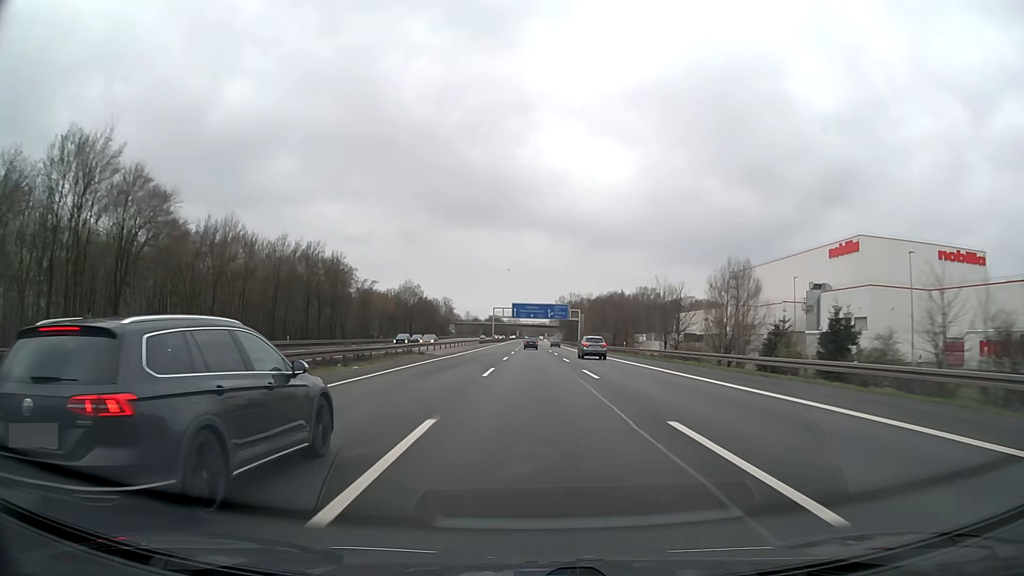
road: motorway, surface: asphalt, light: Day
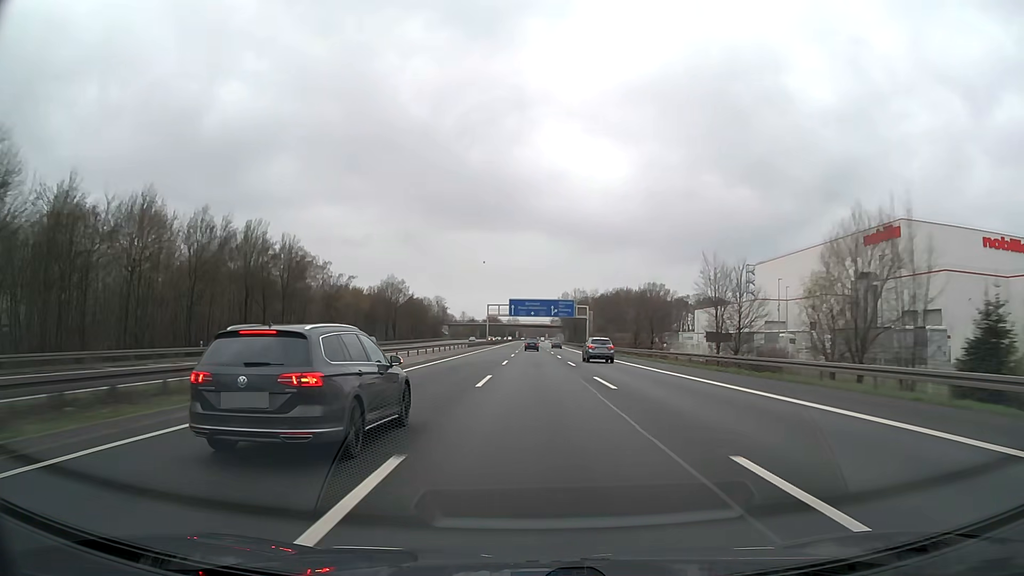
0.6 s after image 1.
(0.0, +21.3) m; 0°
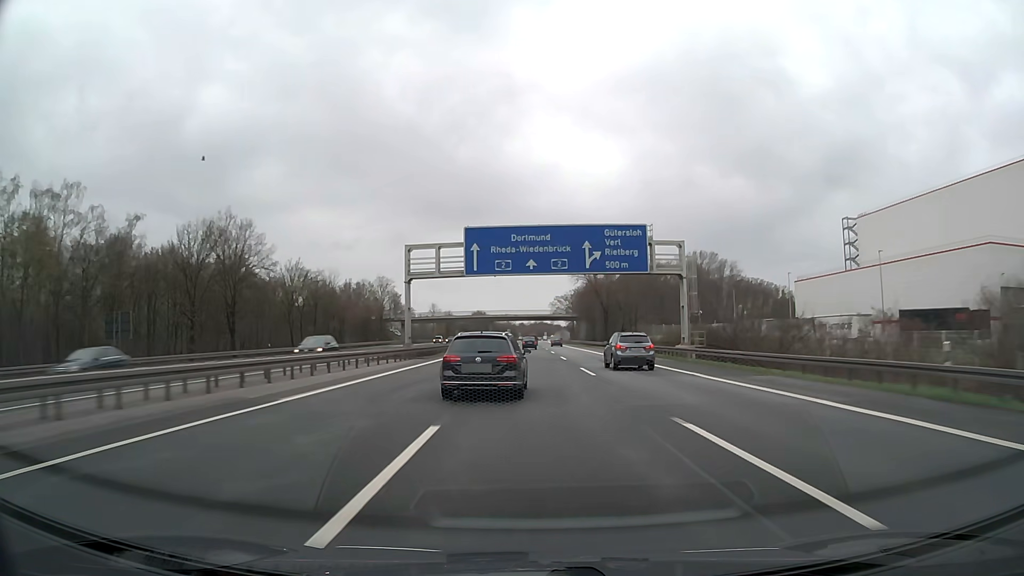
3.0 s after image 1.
(+0.2, +84.1) m; 0°
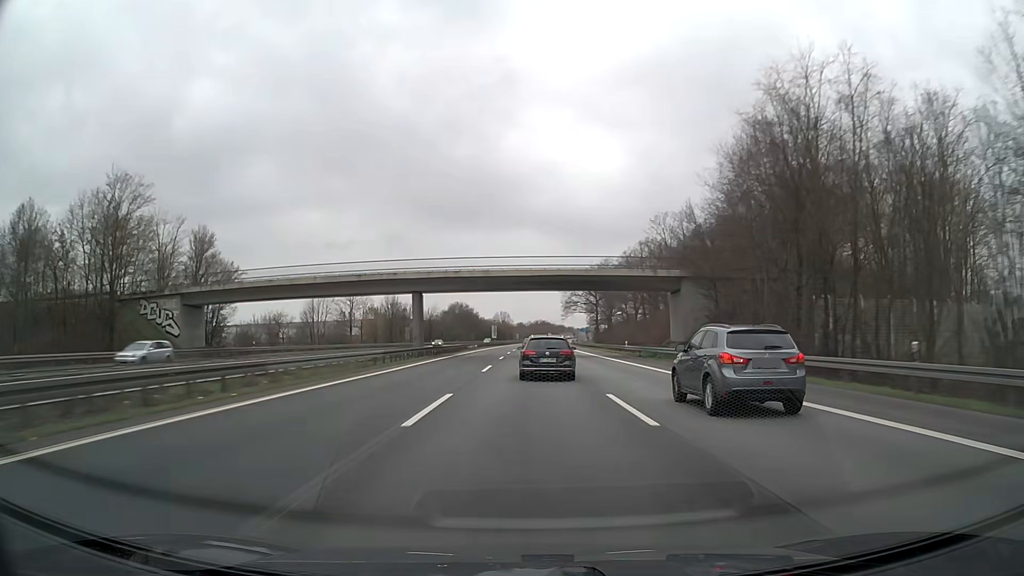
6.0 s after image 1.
(+0.3, +103.6) m; 0°
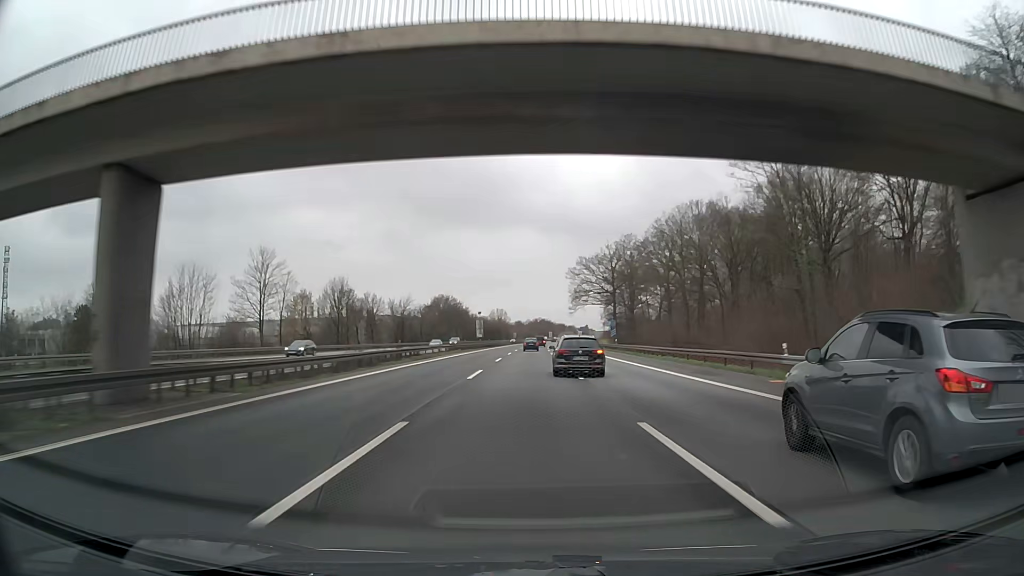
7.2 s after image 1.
(0.0, +41.4) m; 0°
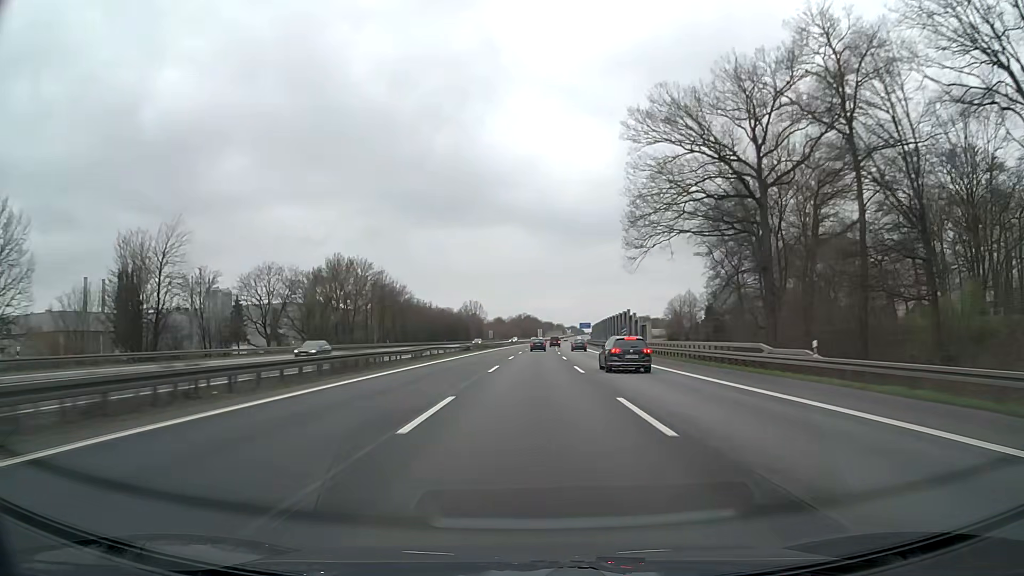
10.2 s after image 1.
(+0.9, +102.4) m; +1°
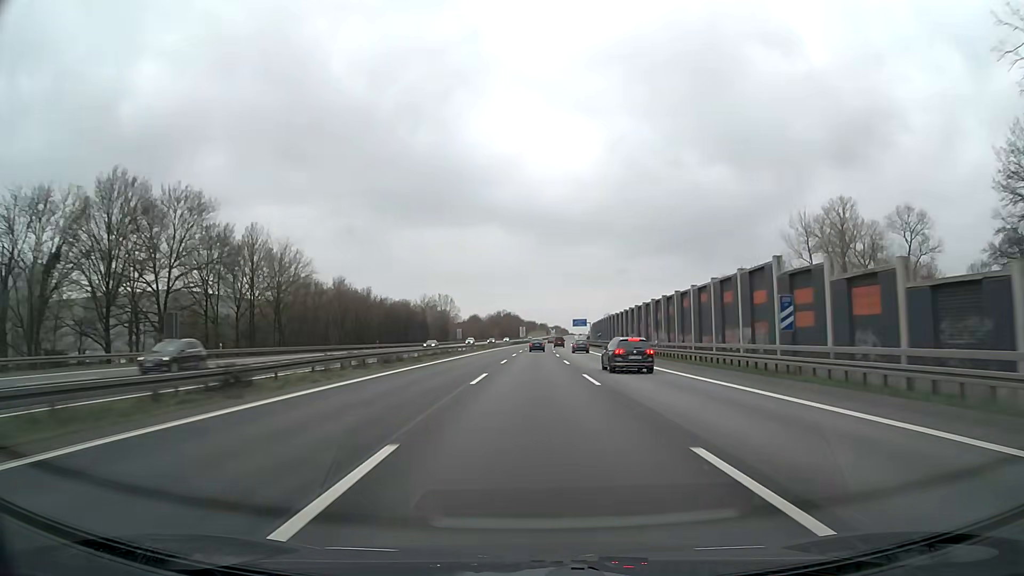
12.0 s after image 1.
(+0.8, +60.5) m; +2°
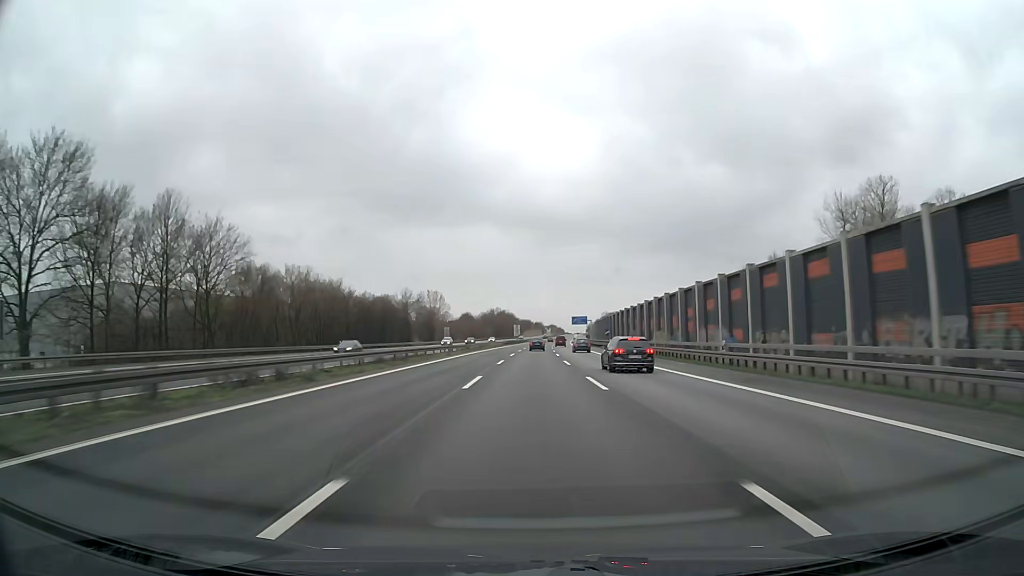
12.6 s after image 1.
(+0.1, +20.1) m; +1°
(0, +10) (0, +20) (0, +30) (0, +40) (0, +50) (0, +60) (0, +70) (0, +80) (+1, +90) (+1, +100) m
